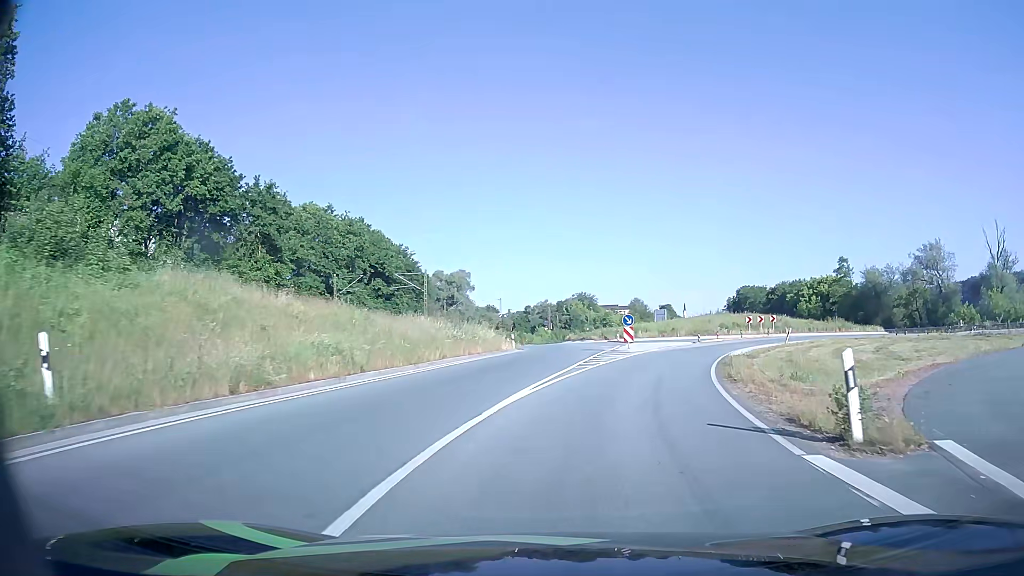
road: primary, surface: asphalt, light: Day
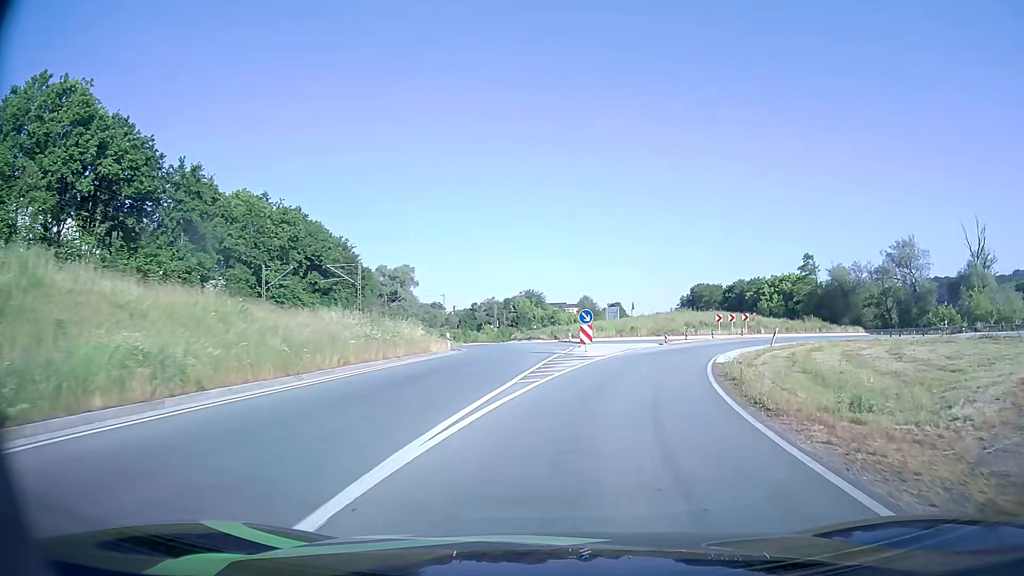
(+0.2, +6.4) m; +4°
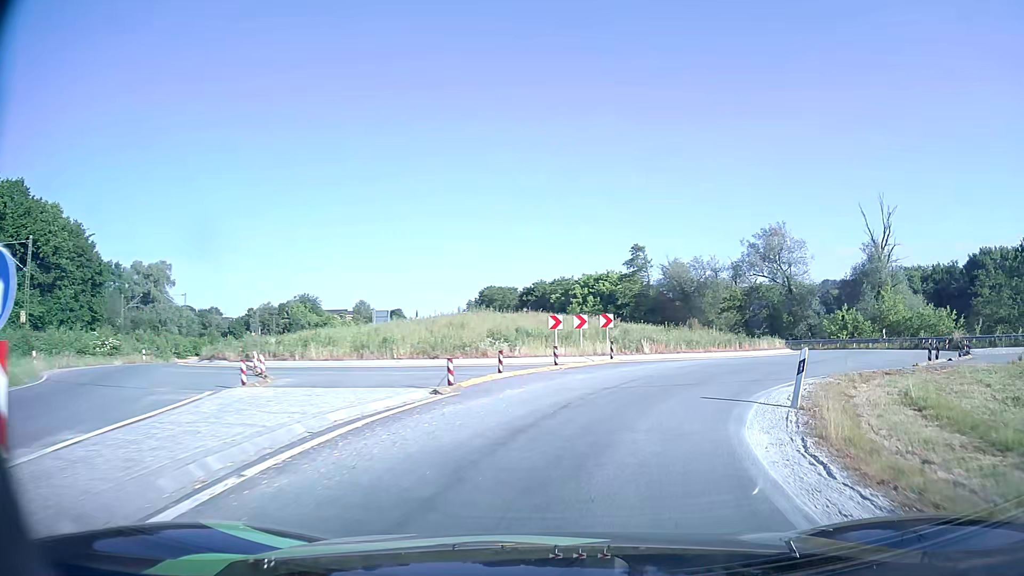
(+3.6, +23.8) m; +18°
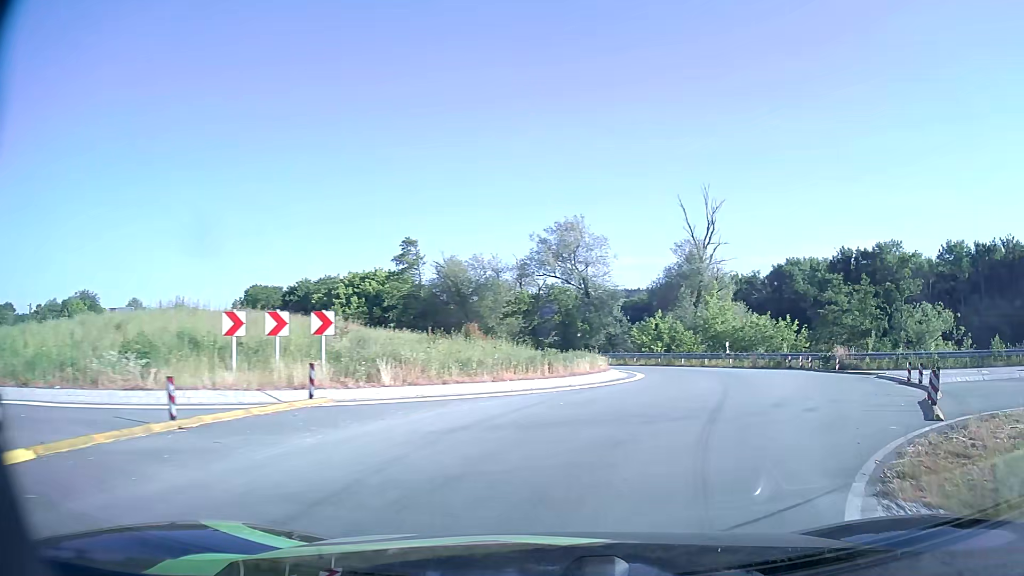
(+1.8, +10.9) m; +19°
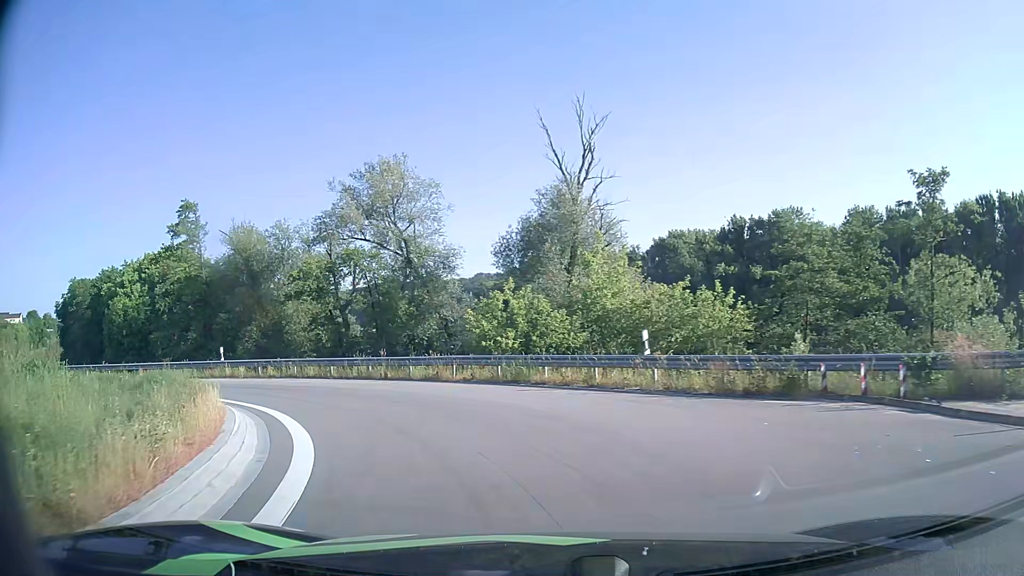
(+4.2, +19.8) m; +12°
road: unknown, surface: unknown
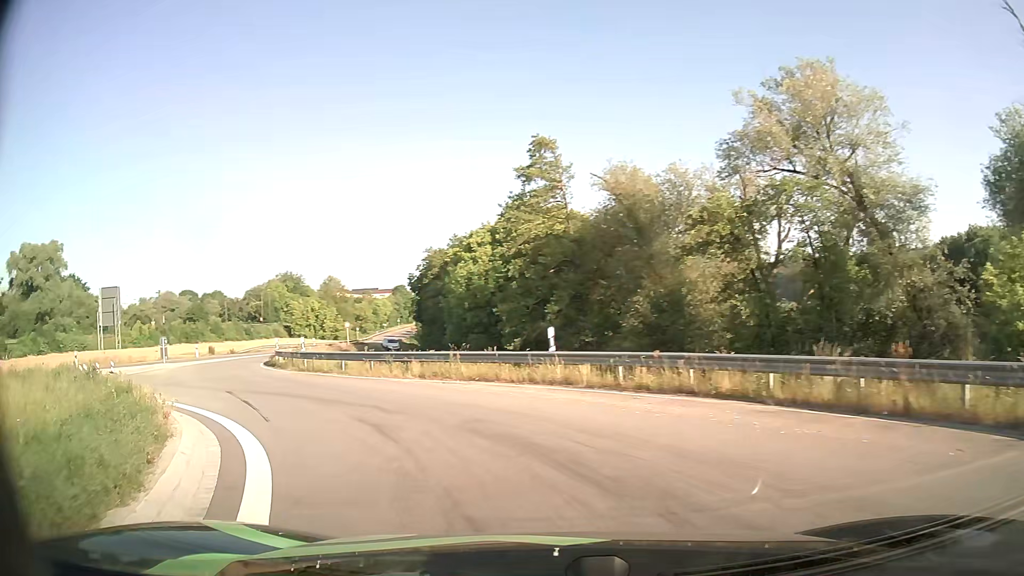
(-4.0, +13.4) m; -35°
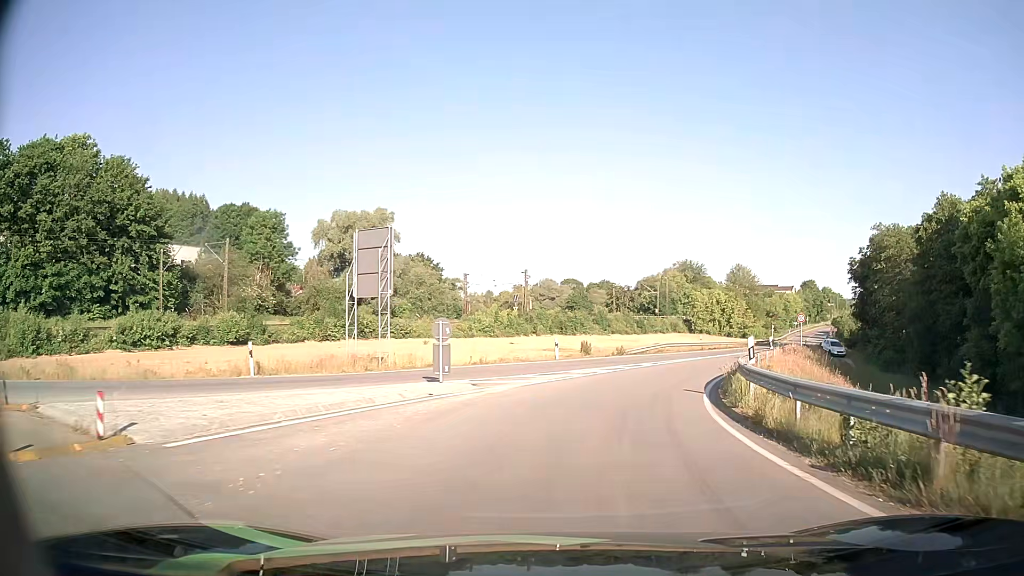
(-10.3, +21.9) m; -34°
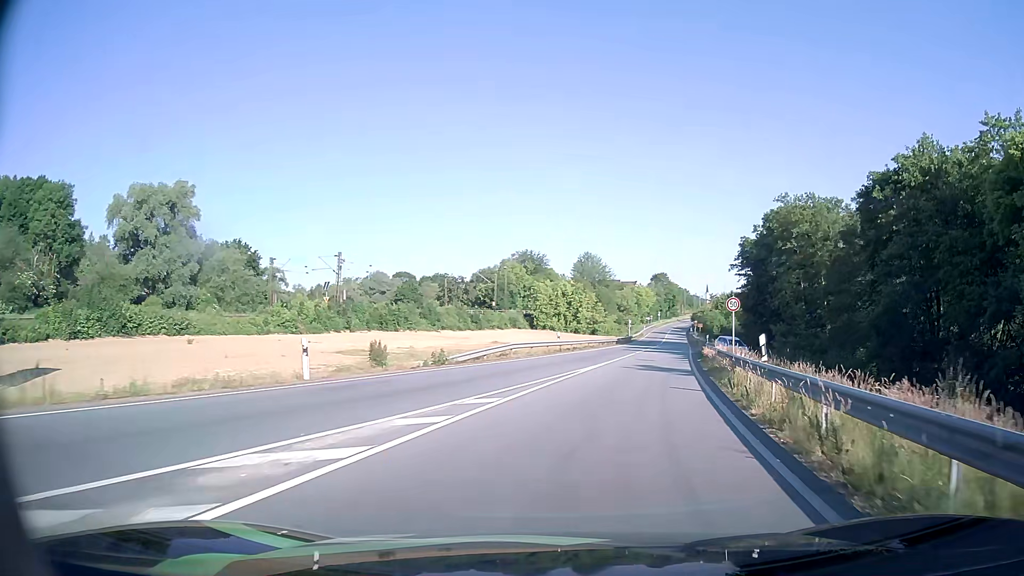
(+2.1, +17.7) m; +14°
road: primary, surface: asphalt
(+1, +10) (+2, +20) (+4, +30) (+6, +39) (+8, +49) (+10, +59) (+12, +69) (+14, +79) (+16, +88) (+18, +98) m
